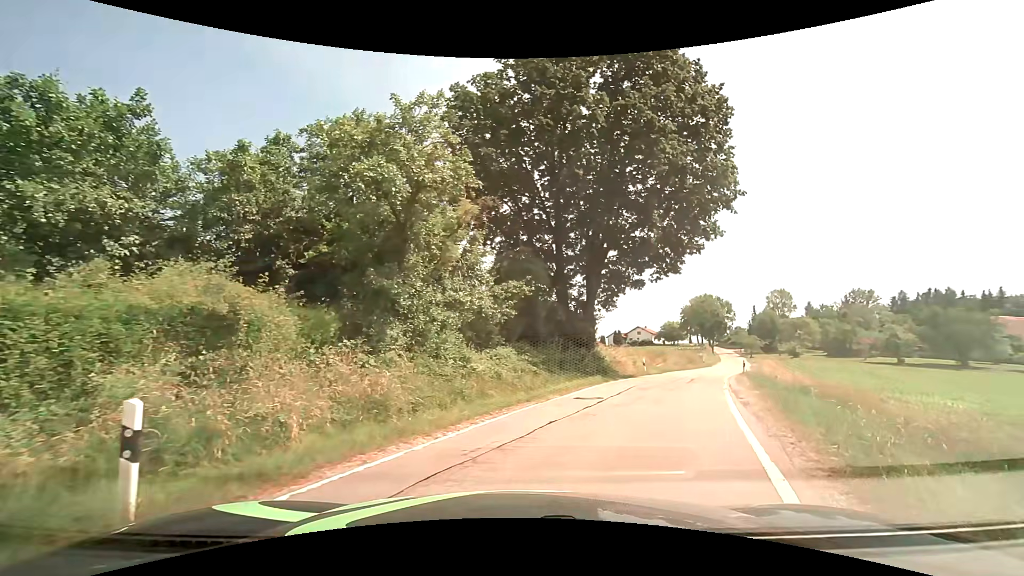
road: unclassified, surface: asphalt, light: Day
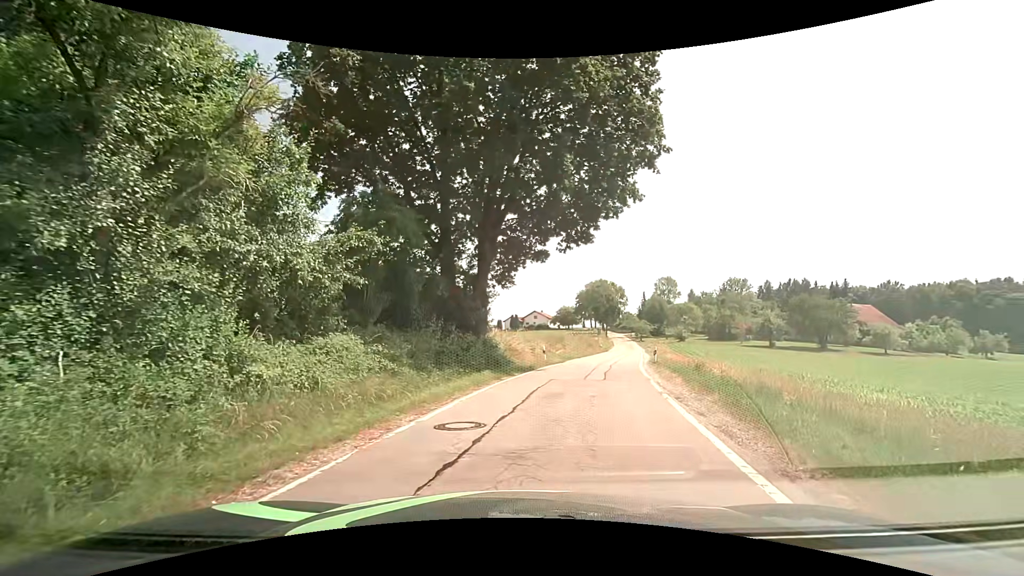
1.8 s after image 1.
(+0.9, +6.2) m; +11°
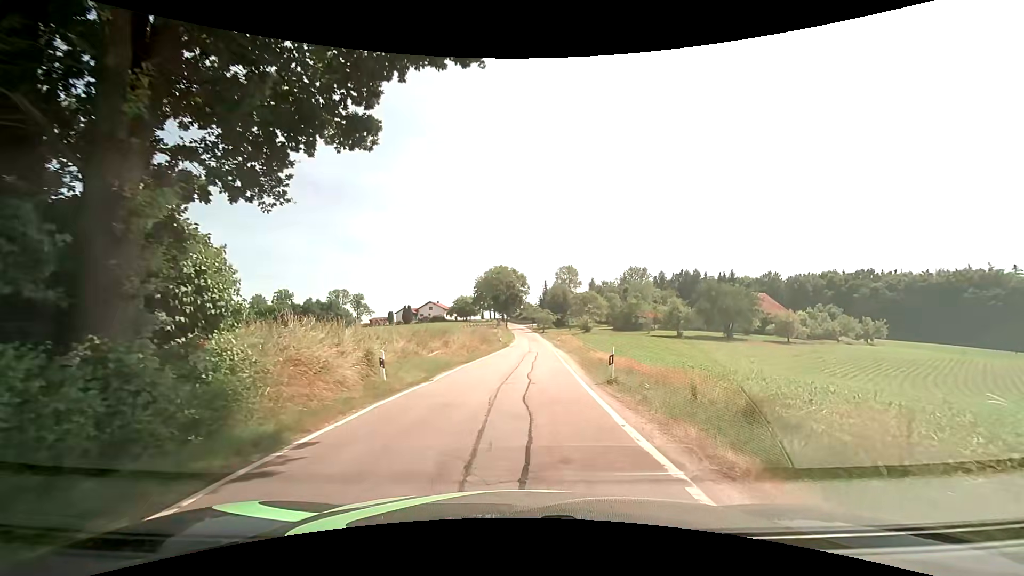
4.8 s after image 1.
(+2.3, +15.2) m; +12°
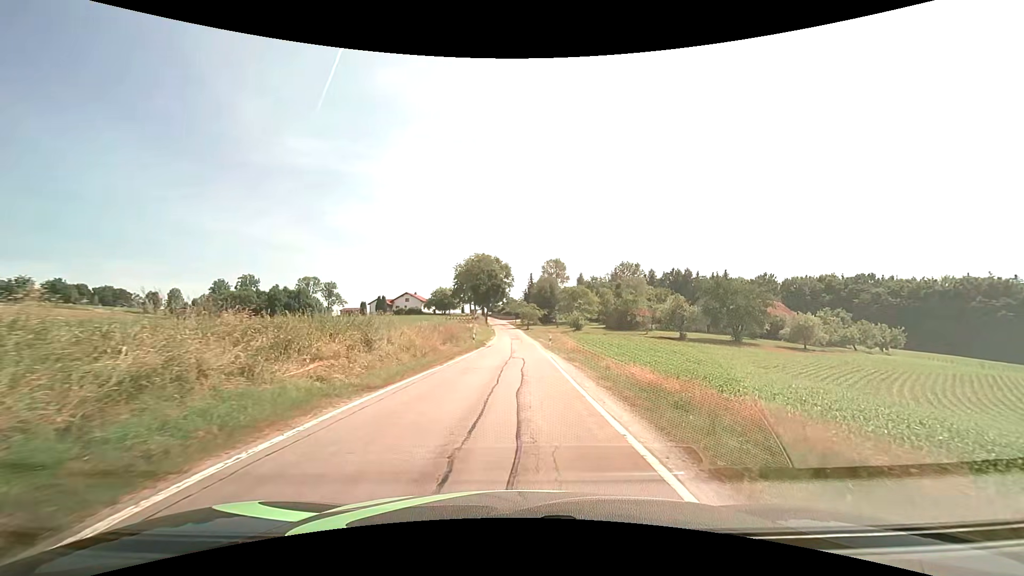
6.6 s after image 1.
(+0.3, +13.1) m; +2°
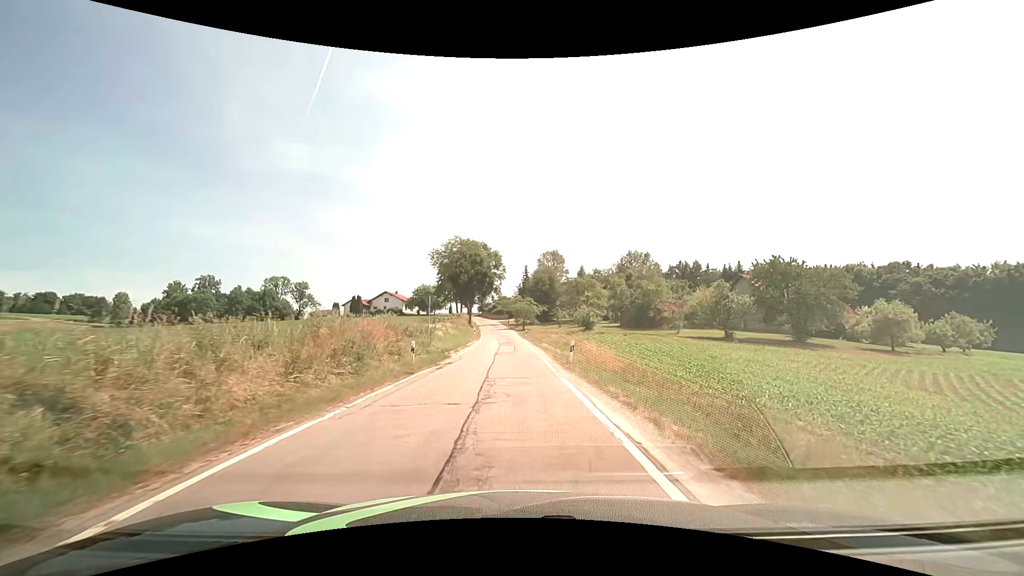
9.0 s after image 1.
(+0.4, +21.6) m; +1°
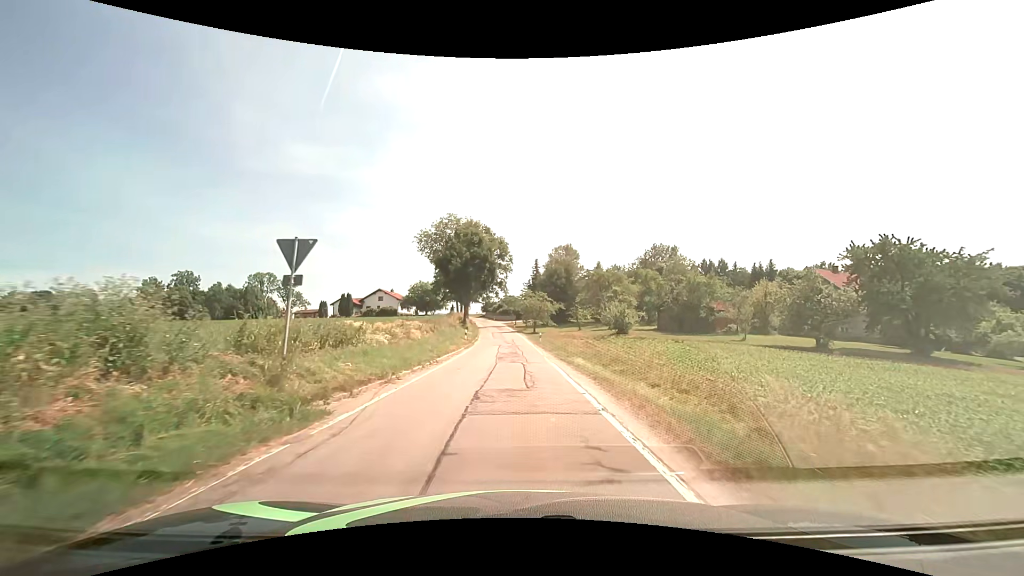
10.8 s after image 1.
(-0.1, +18.1) m; -1°
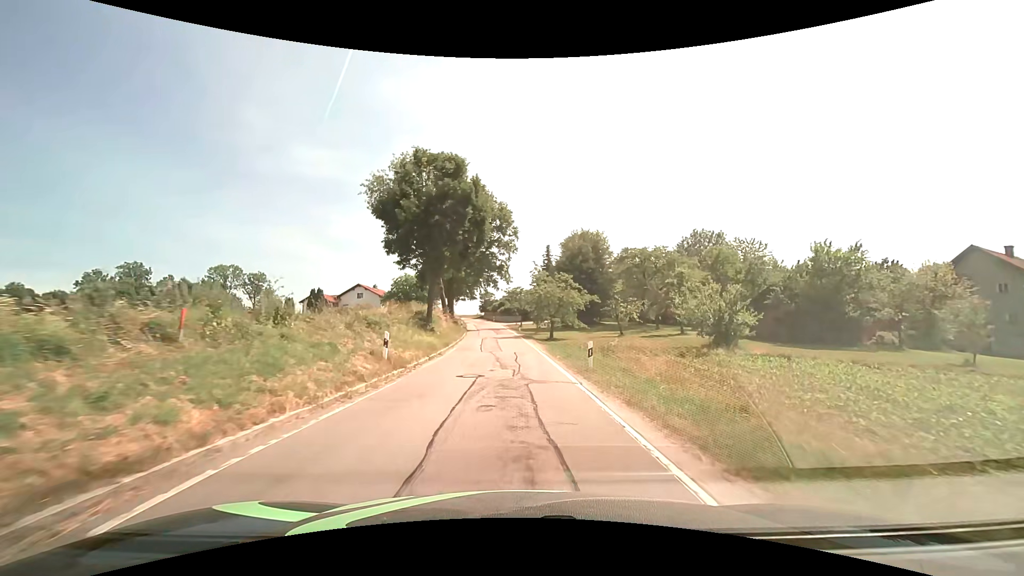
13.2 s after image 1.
(-0.2, +25.5) m; -1°
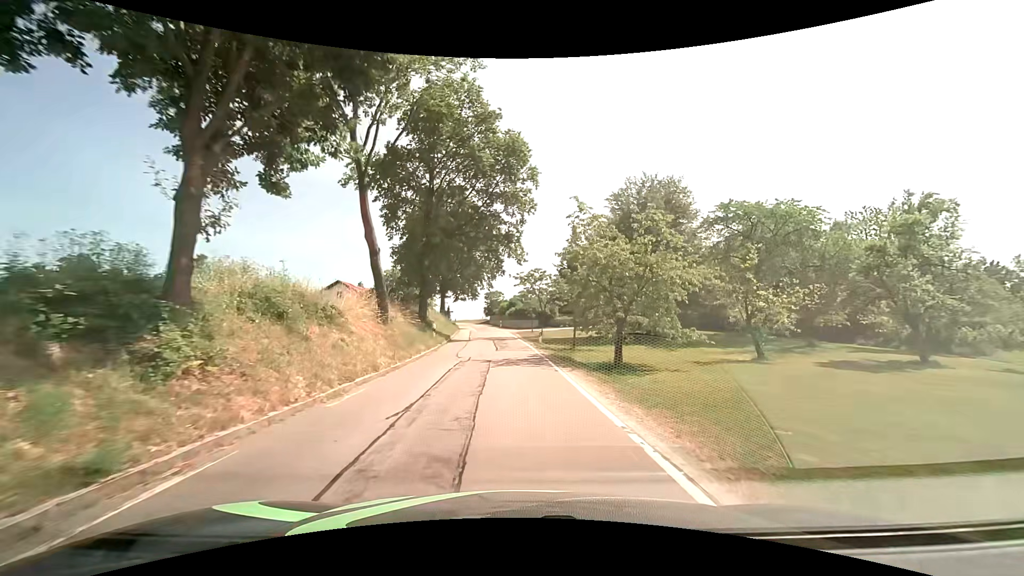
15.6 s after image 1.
(-0.2, +23.9) m; -1°
(0, +10) (0, +20) (-1, +30) (-2, +40) (-2, +50) (-3, +60) (-5, +70) (-6, +80) (-8, +89) (-11, +99) m
